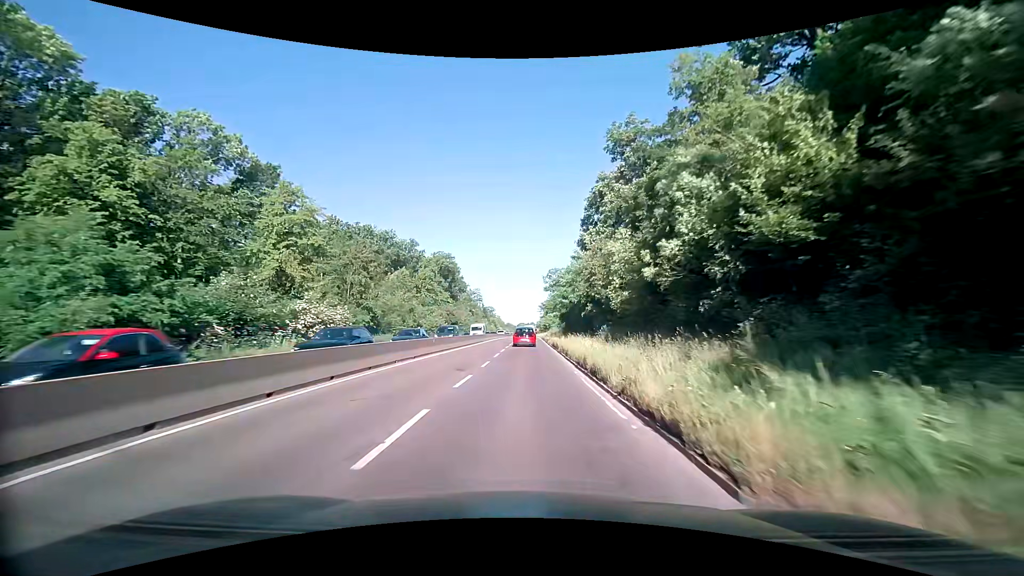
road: trunk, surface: asphalt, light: Day
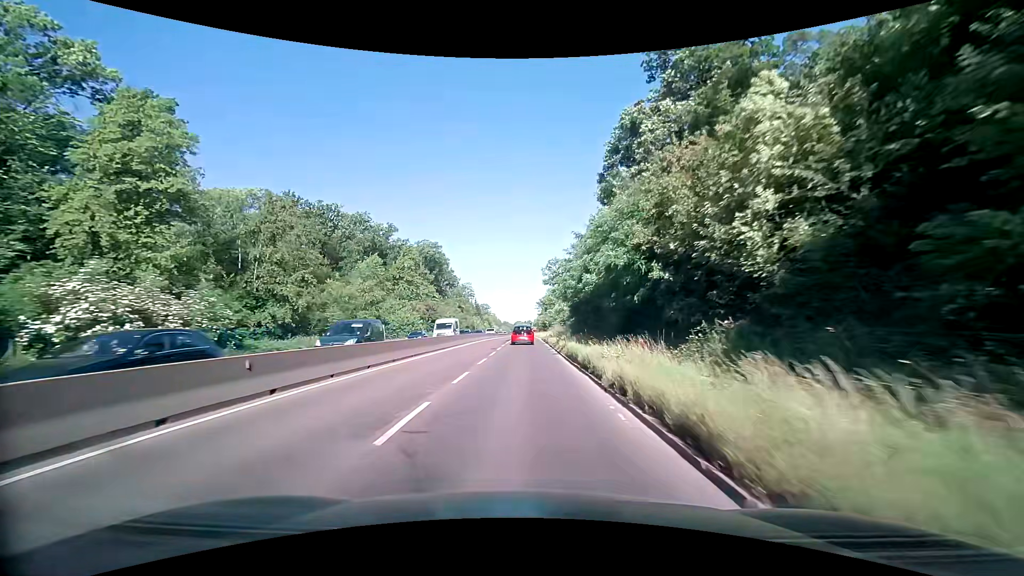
(+0.1, +18.3) m; 0°
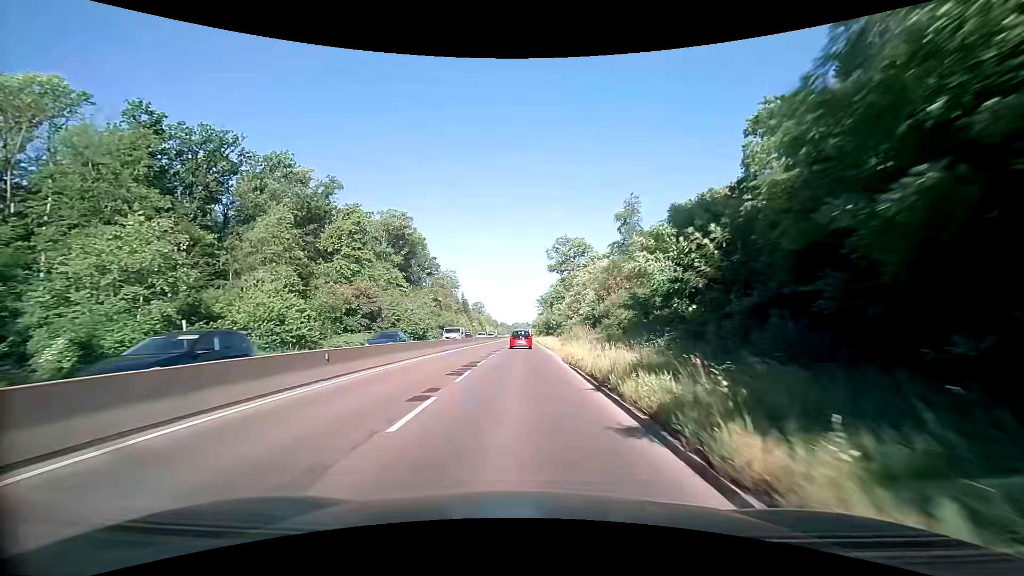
(+0.1, +35.9) m; 0°
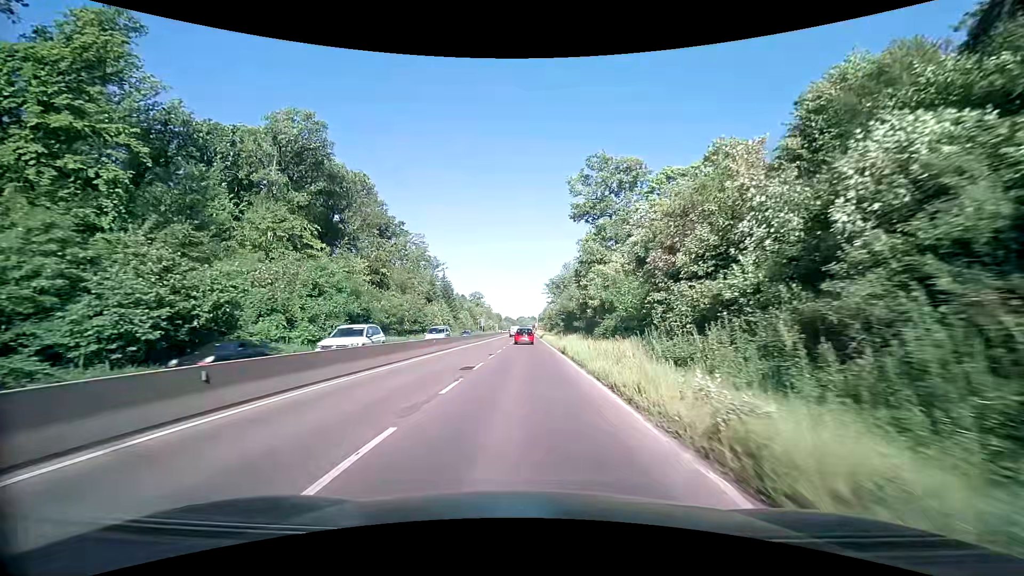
(0.0, +45.2) m; 0°
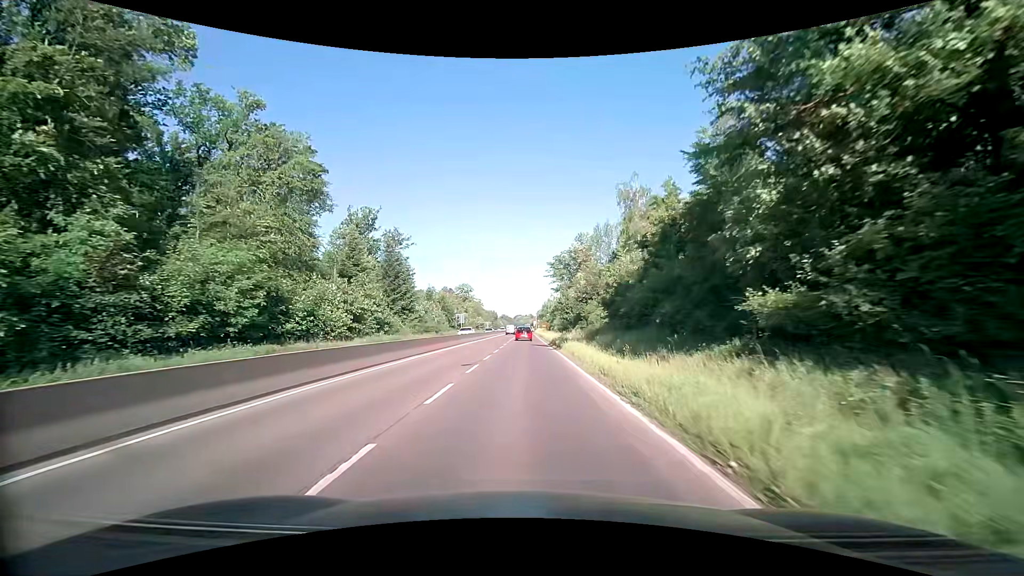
(0.0, +44.9) m; +1°
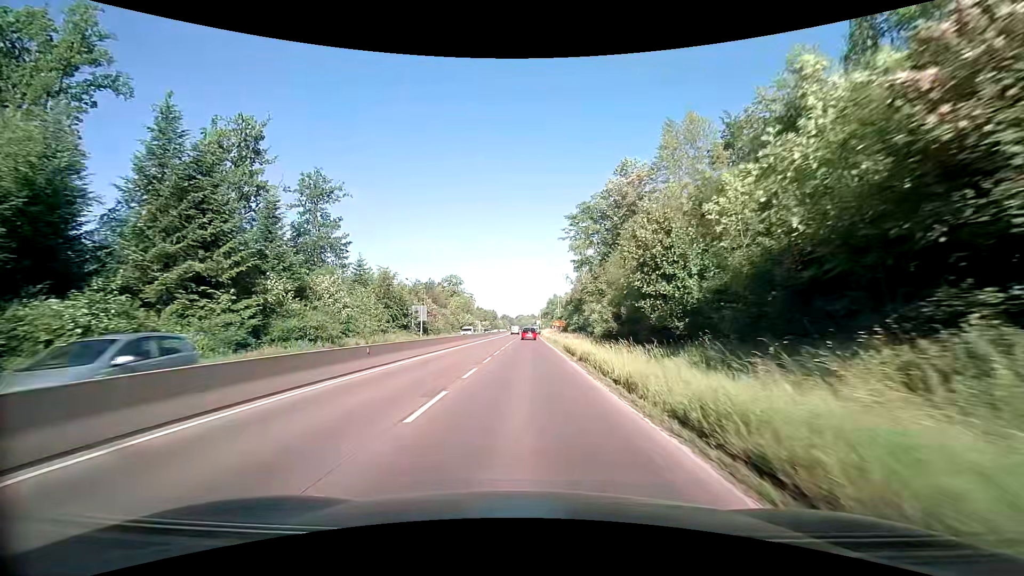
(-0.4, +44.7) m; -1°
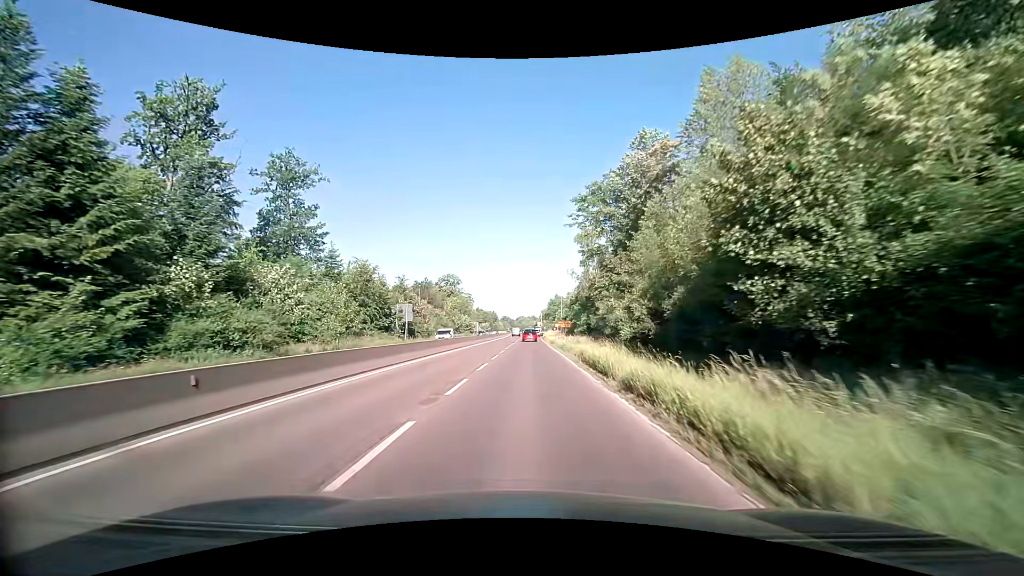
(0.0, +9.0) m; 0°
(0, +10) (0, +20) (0, +30) (+1, +40) (+1, +50) (+1, +60) (+1, +70) (+1, +80) (+1, +90) (+1, +100) m
